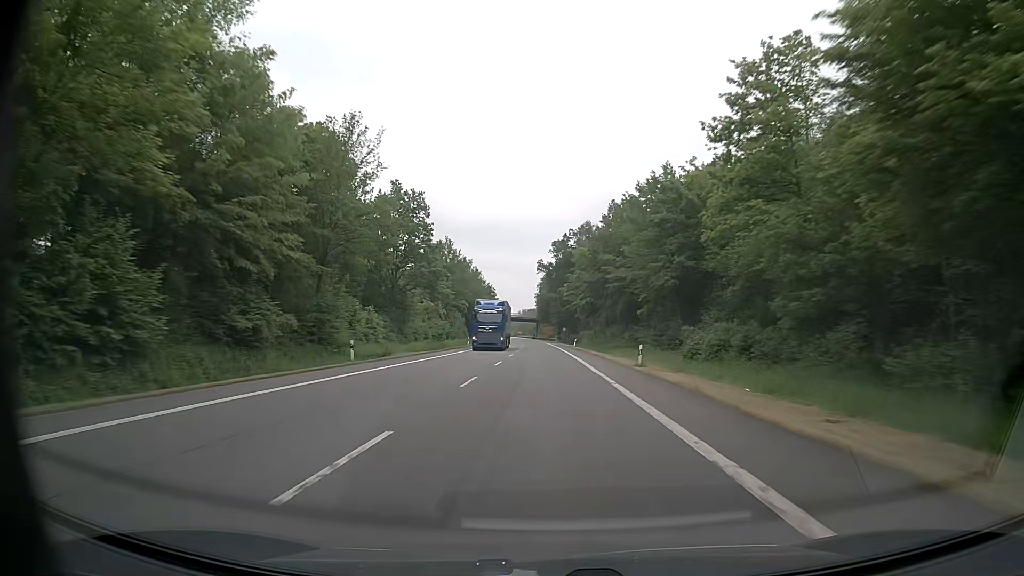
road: primary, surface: asphalt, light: Day
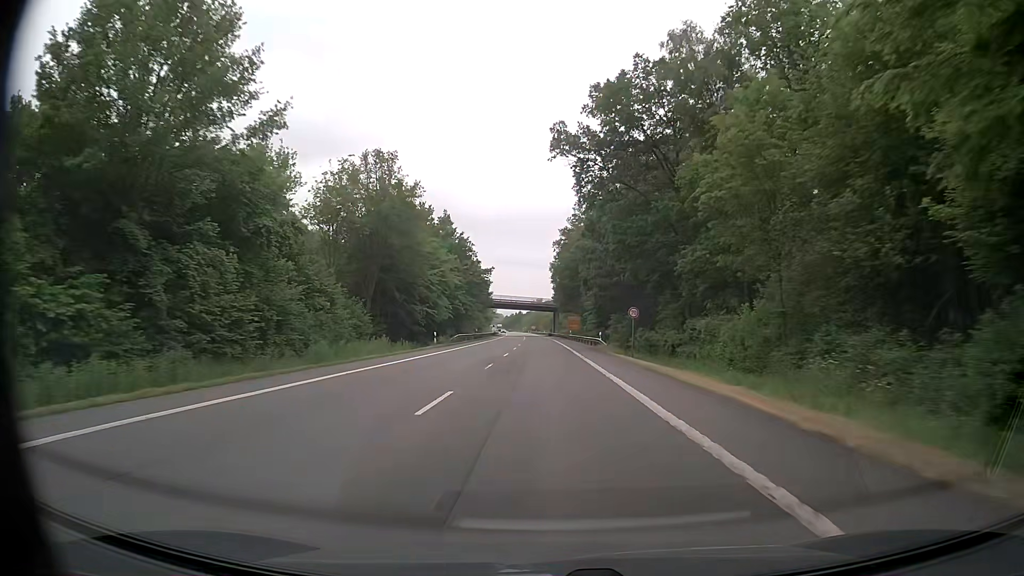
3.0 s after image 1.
(-0.8, +77.4) m; -1°
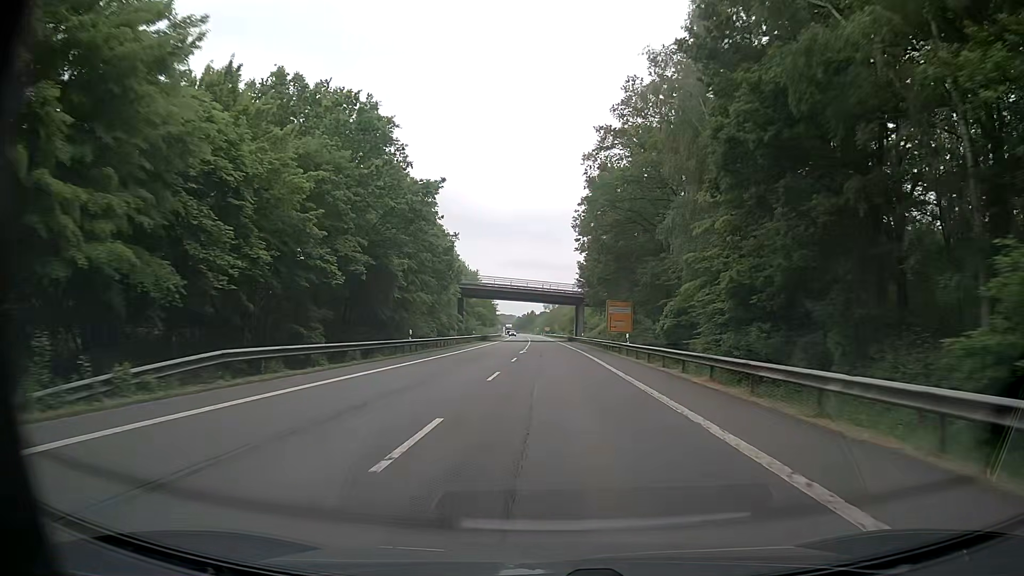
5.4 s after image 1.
(-0.9, +51.1) m; -1°
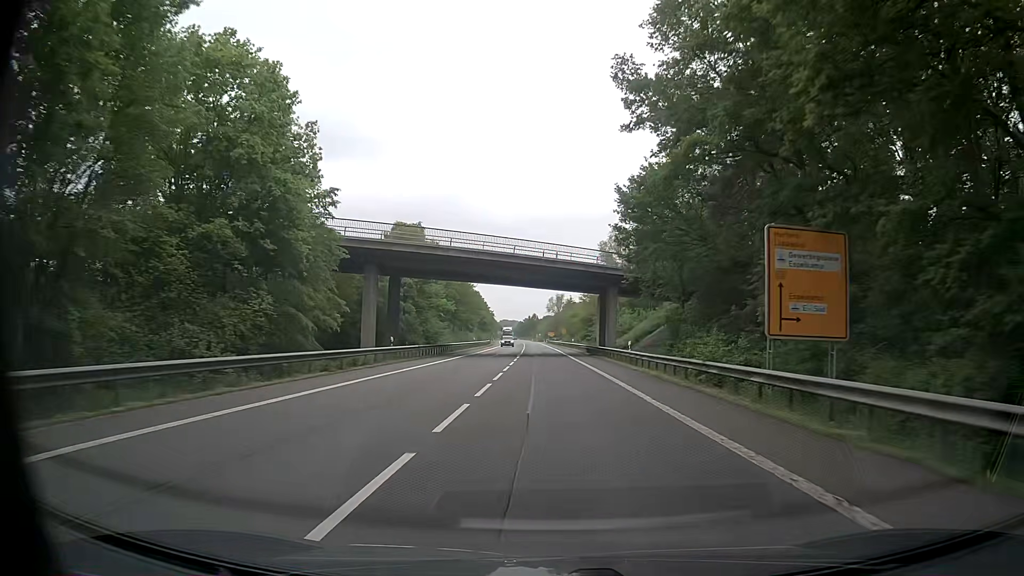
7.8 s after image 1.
(-0.4, +44.0) m; -1°
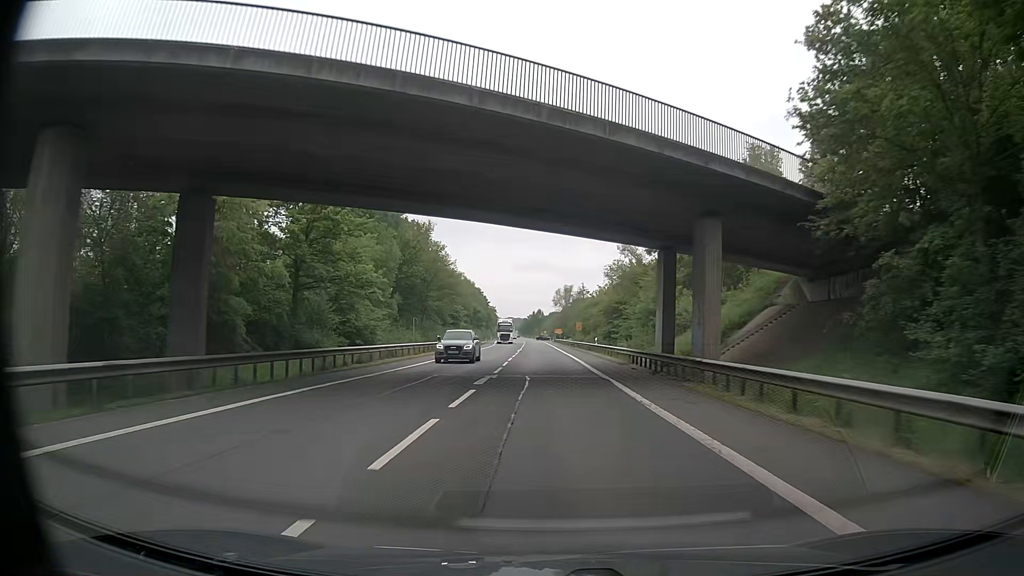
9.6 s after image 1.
(+0.1, +32.9) m; 0°
(0, +10) (0, +20) (0, +30) (-1, +40) (-1, +50) (-1, +60) (-1, +70) (-1, +80) (-2, +90) (-2, +100) m
